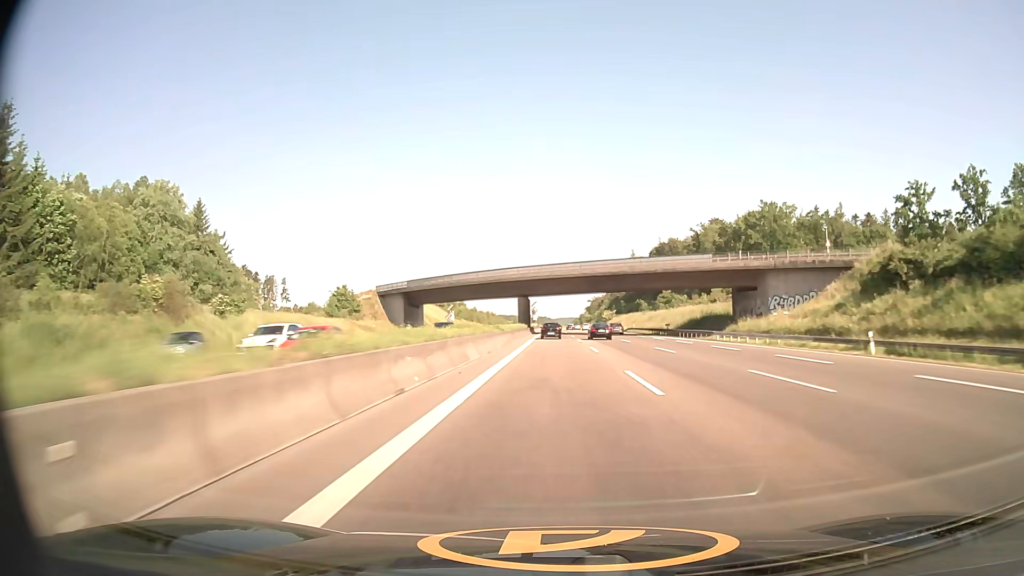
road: motorway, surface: asphalt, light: Day
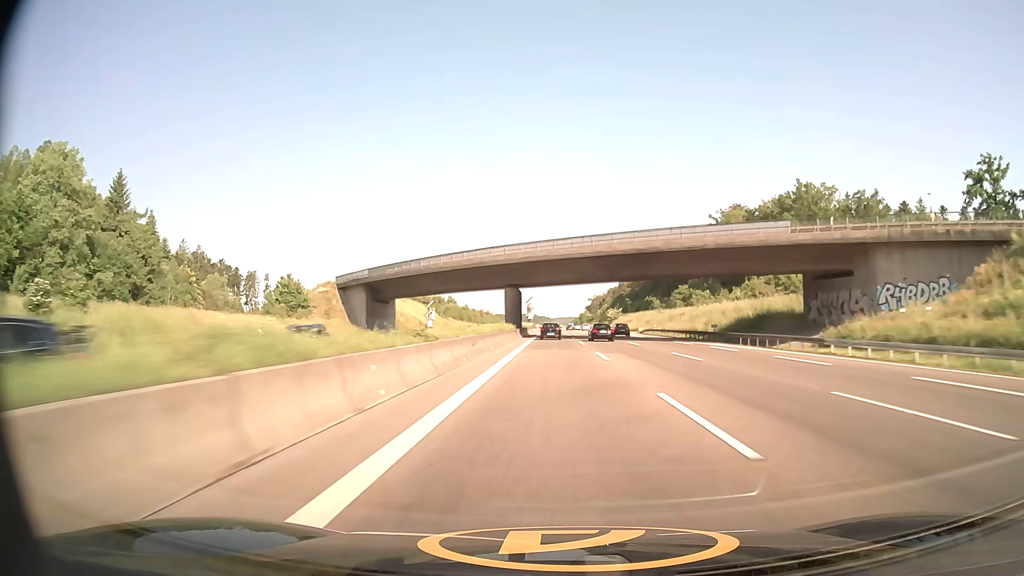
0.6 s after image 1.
(0.0, +23.8) m; 0°
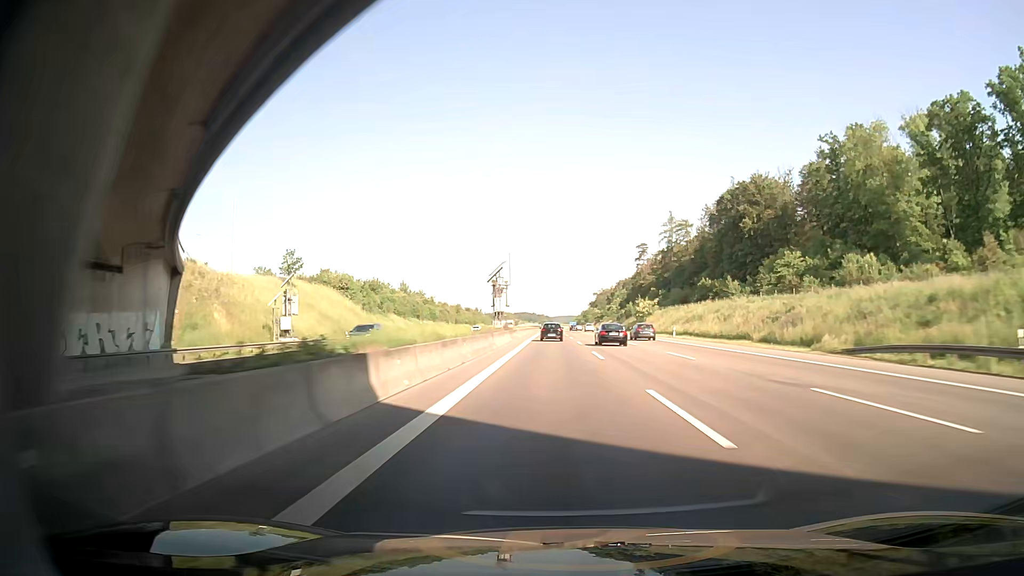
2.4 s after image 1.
(0.0, +71.2) m; +1°
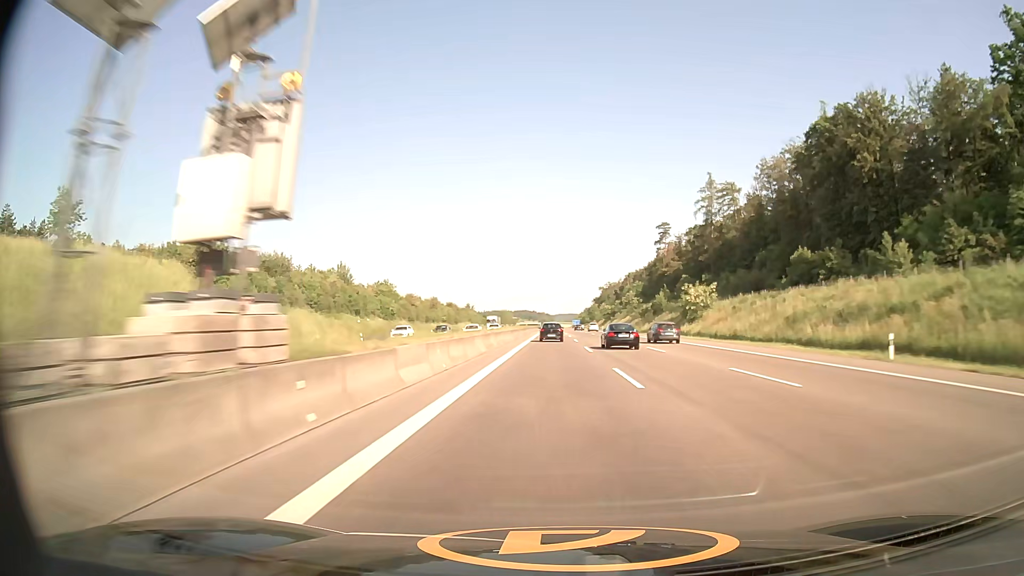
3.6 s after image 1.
(-0.5, +47.4) m; -1°
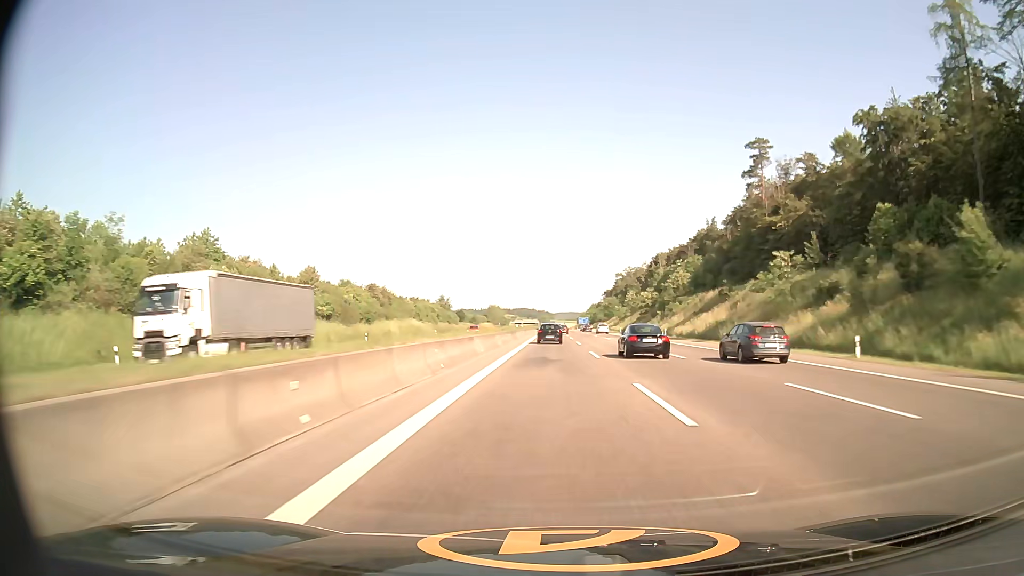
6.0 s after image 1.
(+0.1, +94.9) m; 0°
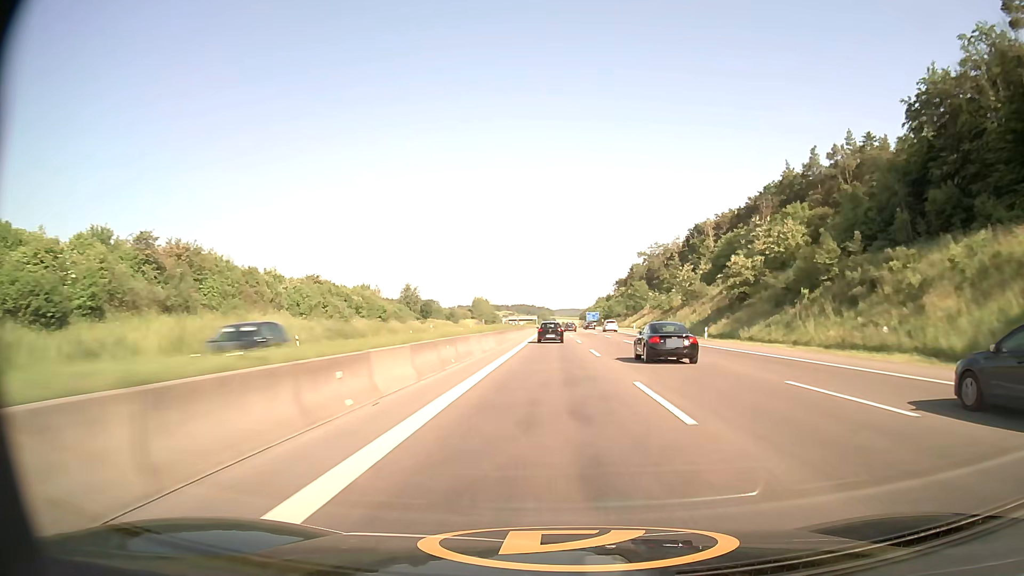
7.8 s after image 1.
(0.0, +71.8) m; 0°
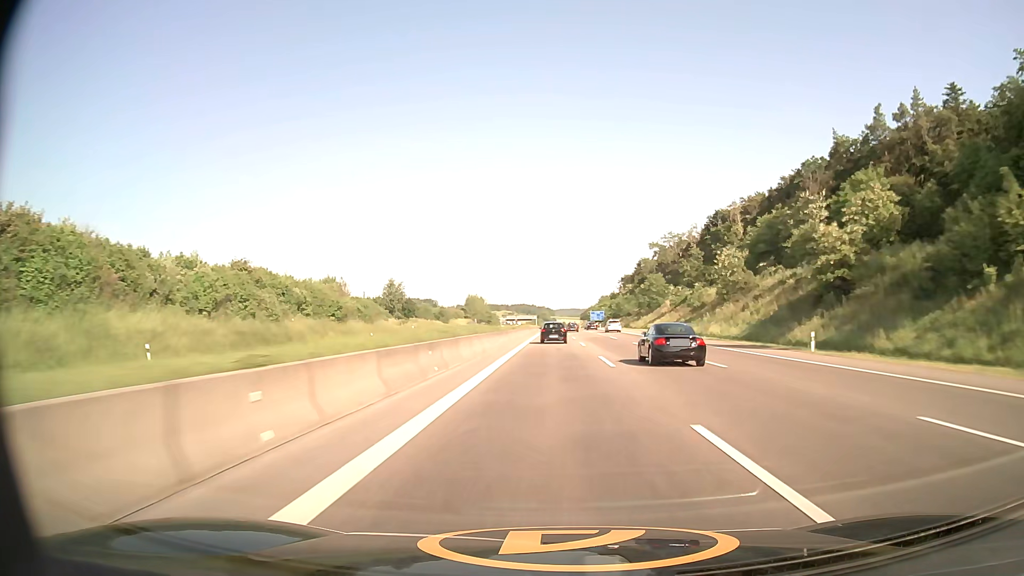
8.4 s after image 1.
(0.0, +24.1) m; 0°
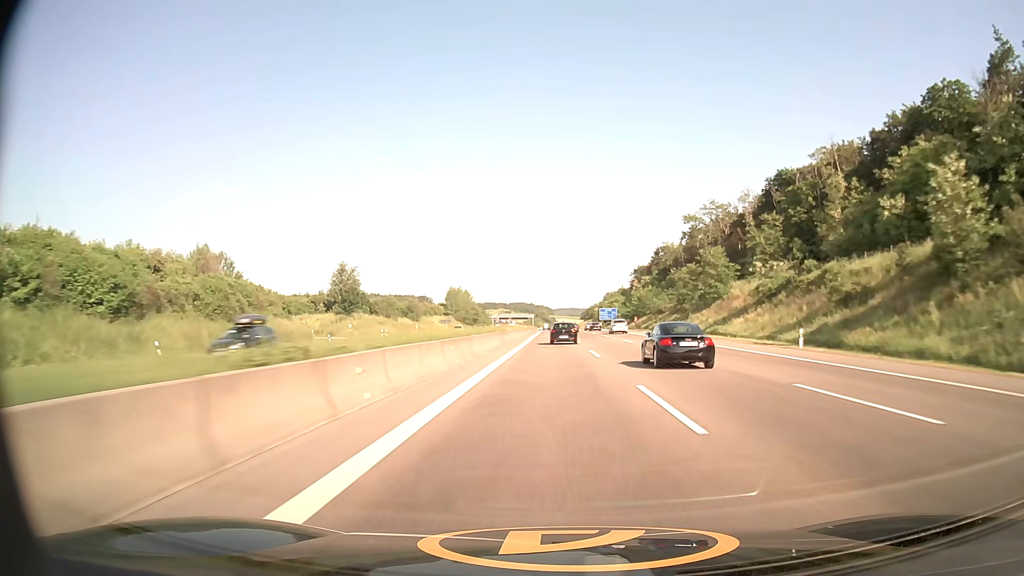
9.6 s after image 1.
(0.0, +48.5) m; 0°
(0, +10) (0, +20) (0, +30) (0, +40) (0, +50) (0, +60) (0, +70) (0, +80) (0, +90) (0, +100) m
